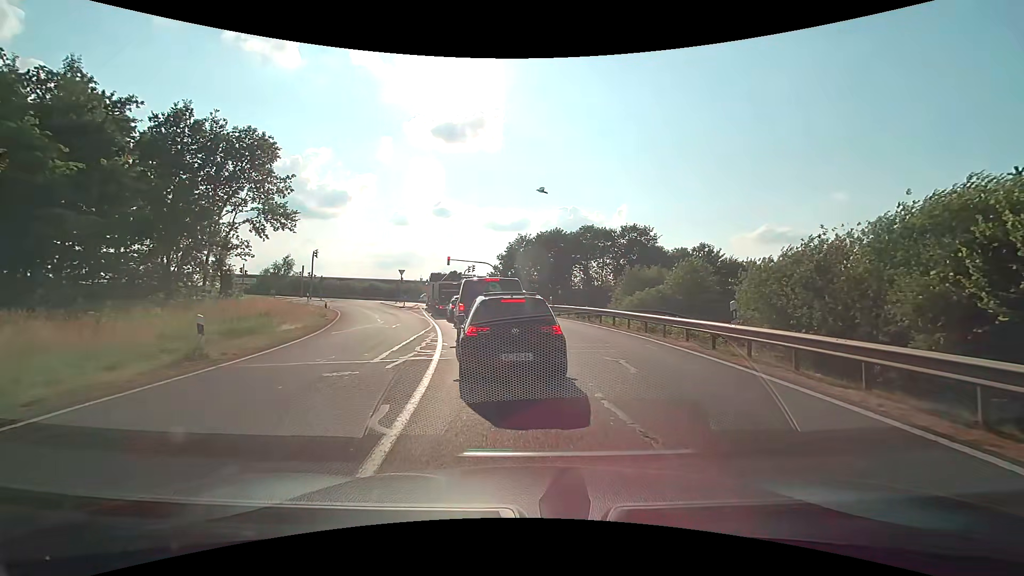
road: motorway_link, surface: asphalt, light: Day
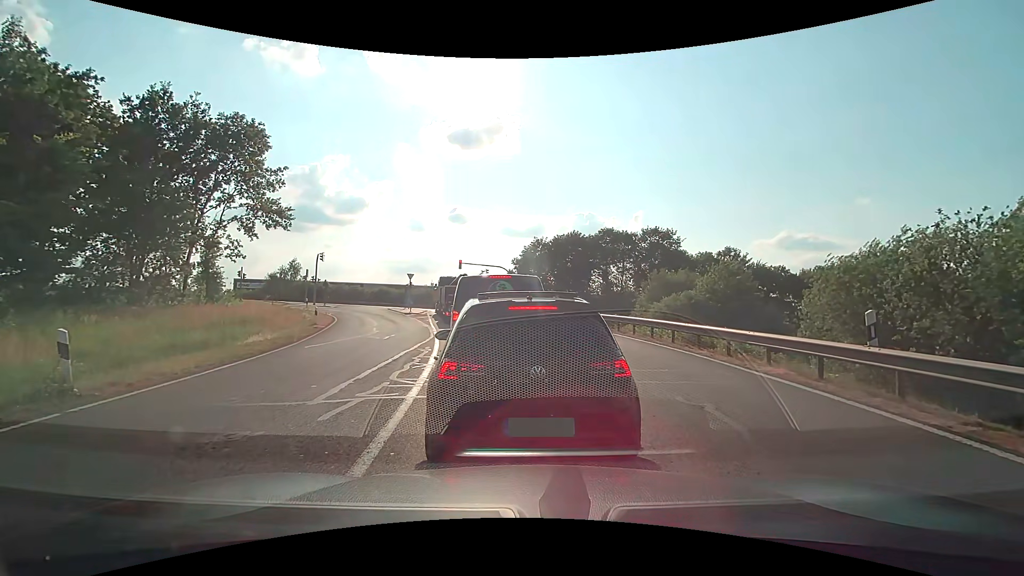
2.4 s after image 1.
(0.0, +3.8) m; -2°
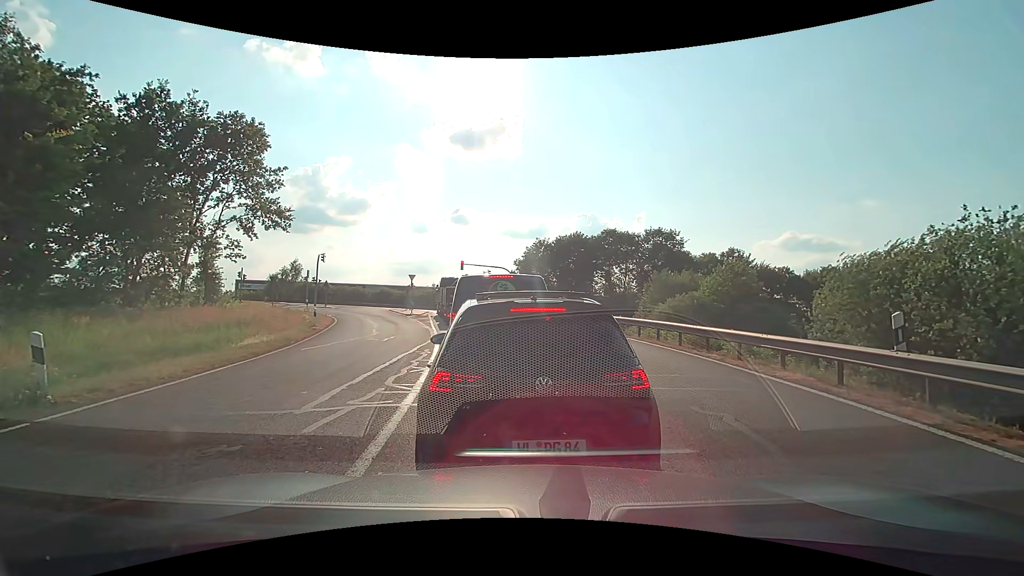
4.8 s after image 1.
(0.0, +0.5) m; 0°
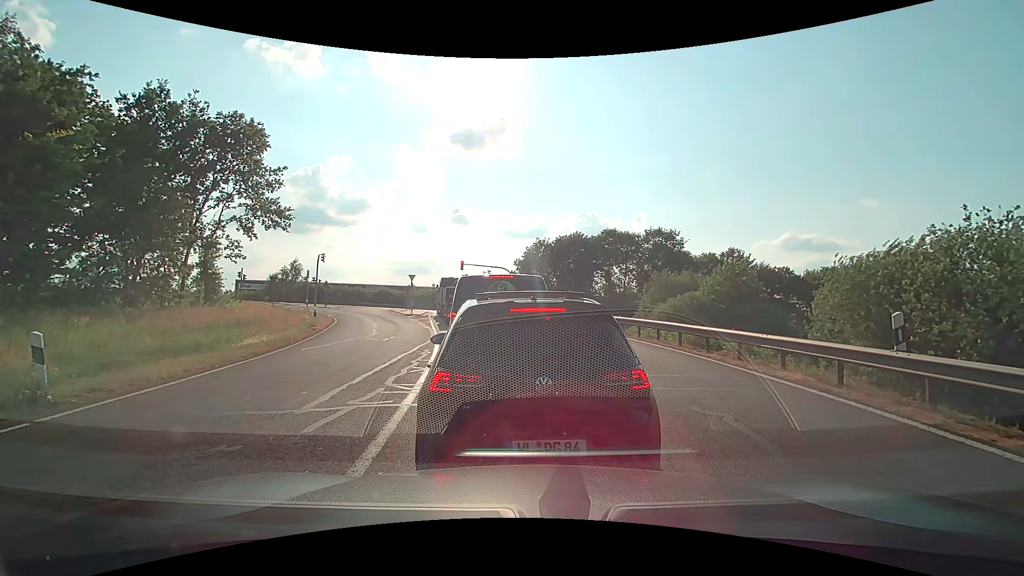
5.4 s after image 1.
(0.0, 0.0) m; 0°
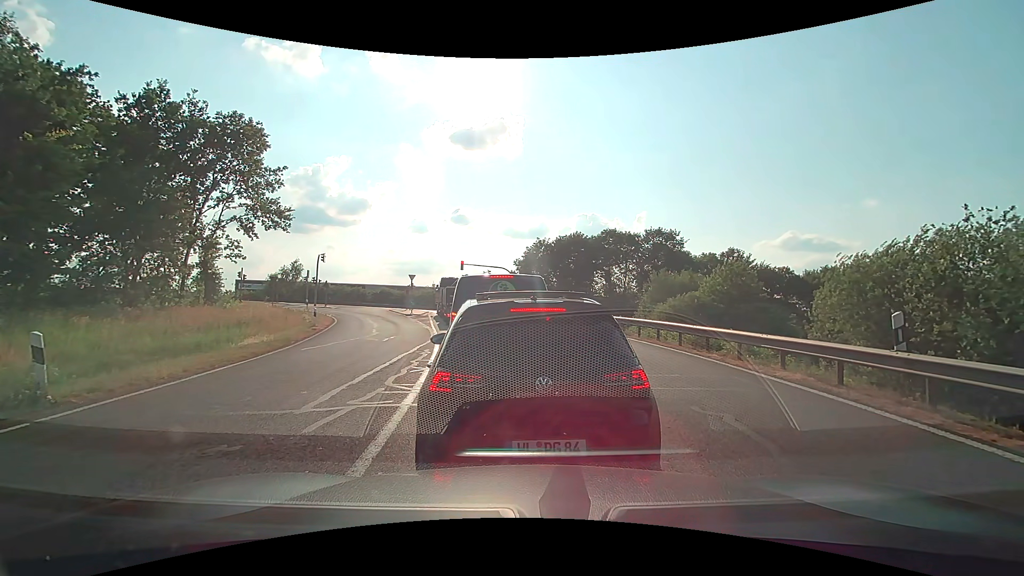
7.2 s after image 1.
(0.0, 0.0) m; 0°
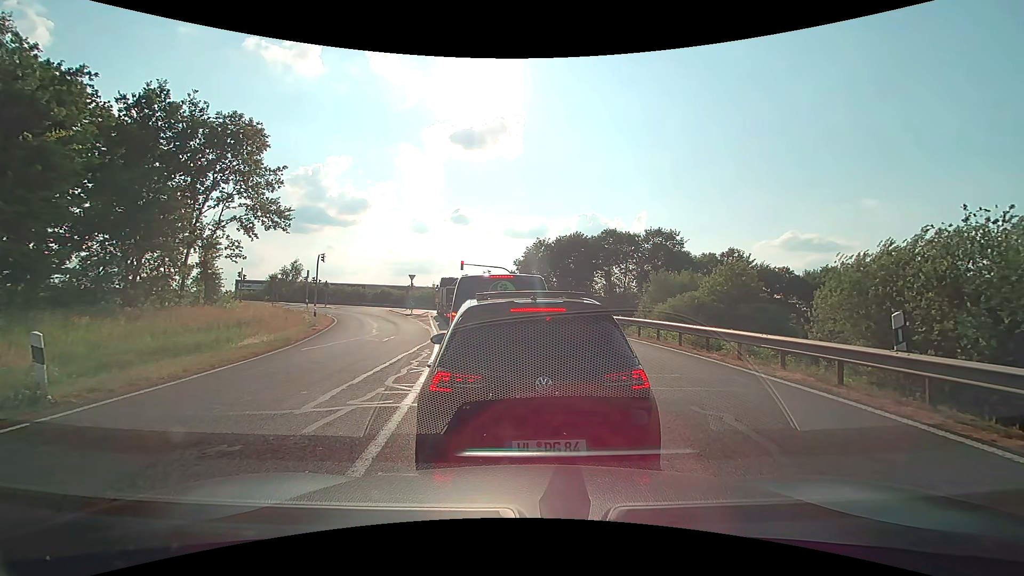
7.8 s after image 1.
(0.0, 0.0) m; 0°
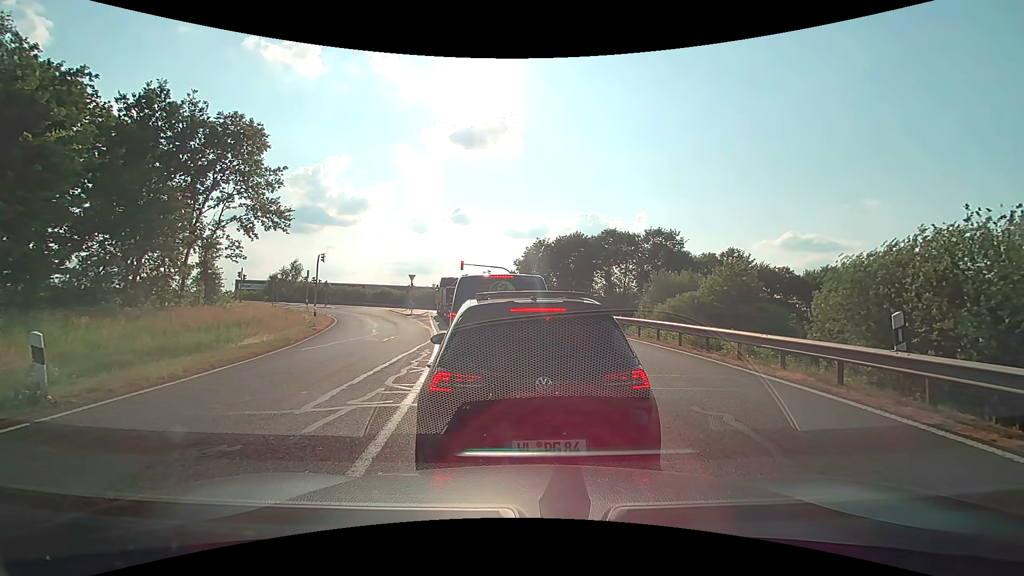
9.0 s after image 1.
(0.0, 0.0) m; 0°
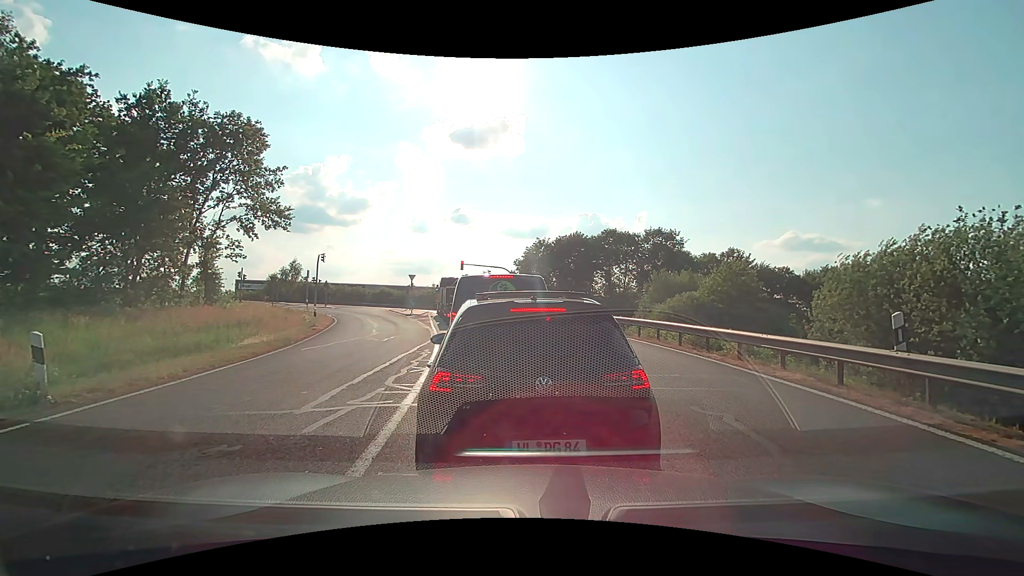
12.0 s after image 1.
(0.0, 0.0) m; 0°
(-1, +10) (-2, +20) (-4, +30) (-5, +40) (-7, +49) (-9, +59) (-13, +68) (-21, +74) (-31, +73) (-40, +70) m
